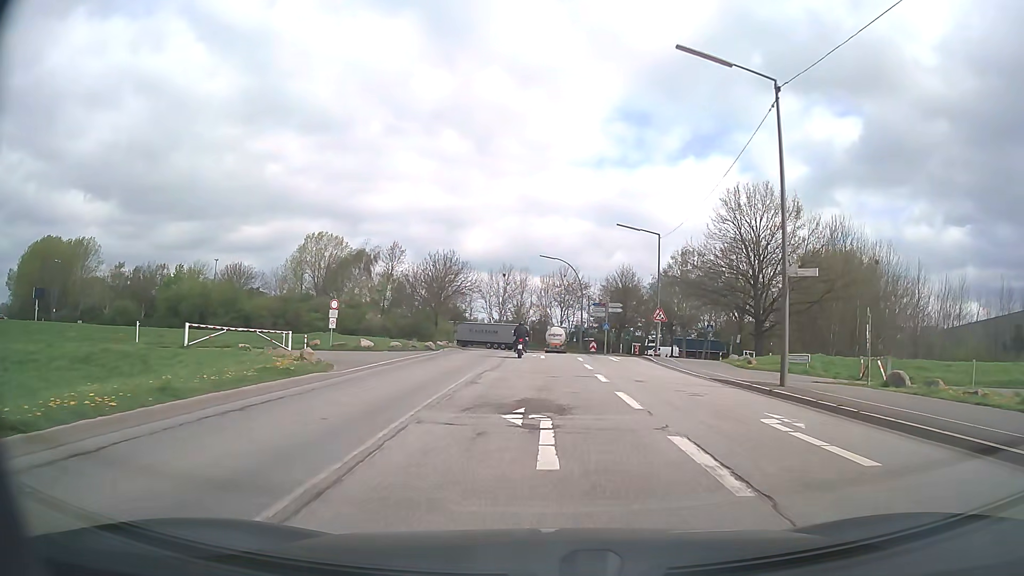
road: secondary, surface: asphalt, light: Day
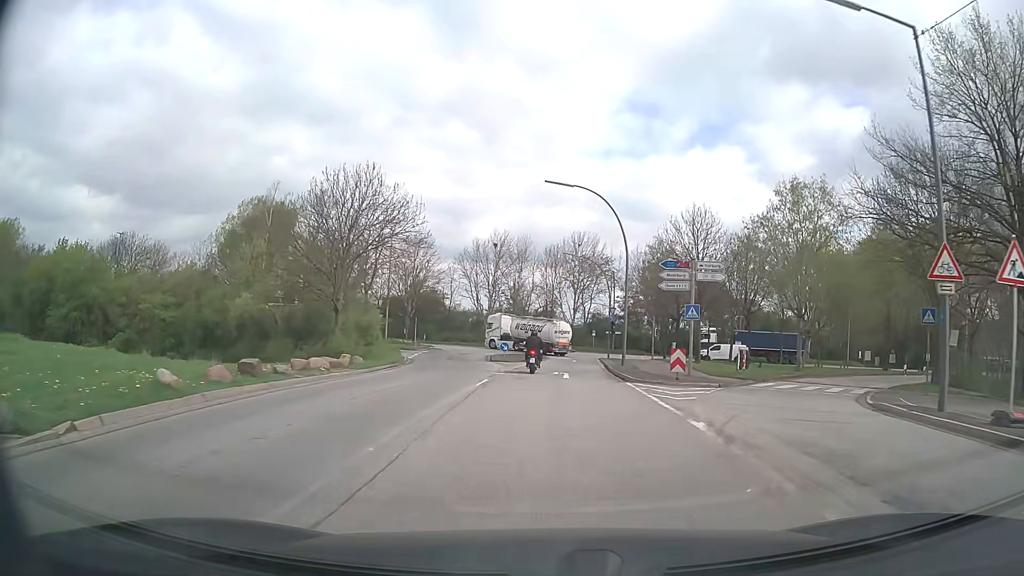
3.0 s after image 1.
(-0.1, +32.7) m; -1°
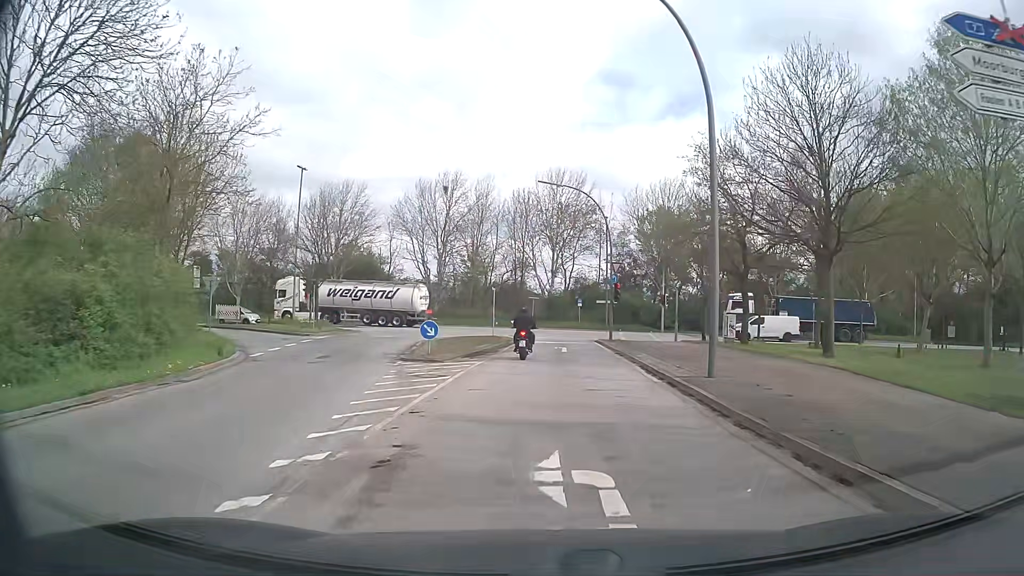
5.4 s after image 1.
(+0.3, +21.5) m; +2°
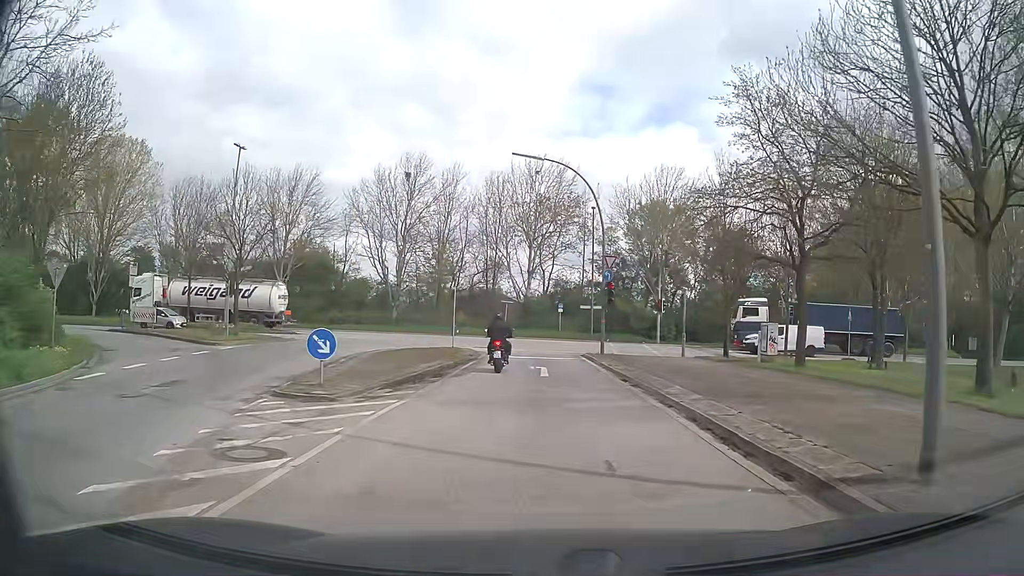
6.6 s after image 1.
(+0.2, +8.6) m; +3°
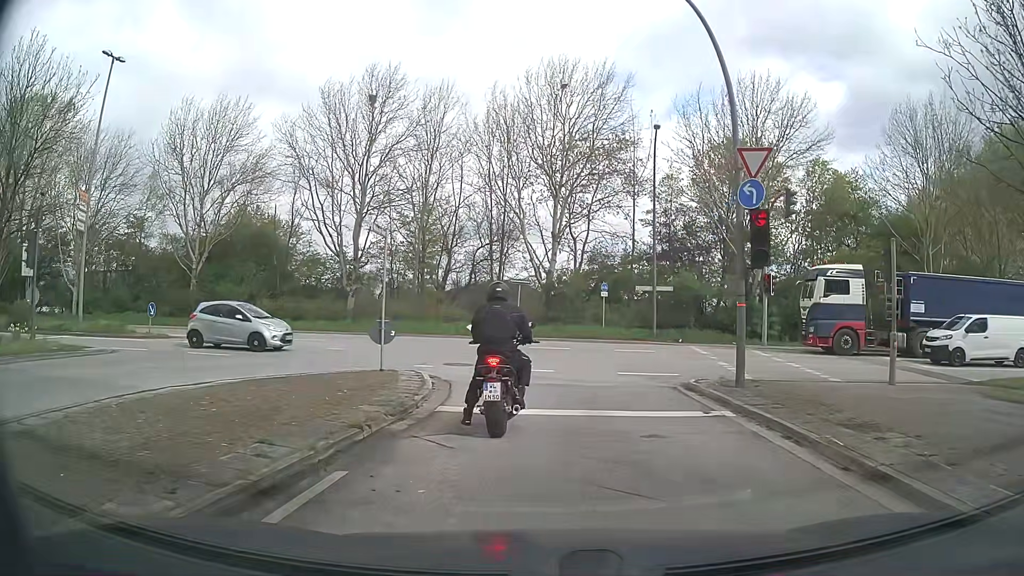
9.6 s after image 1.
(-0.5, +18.7) m; -1°
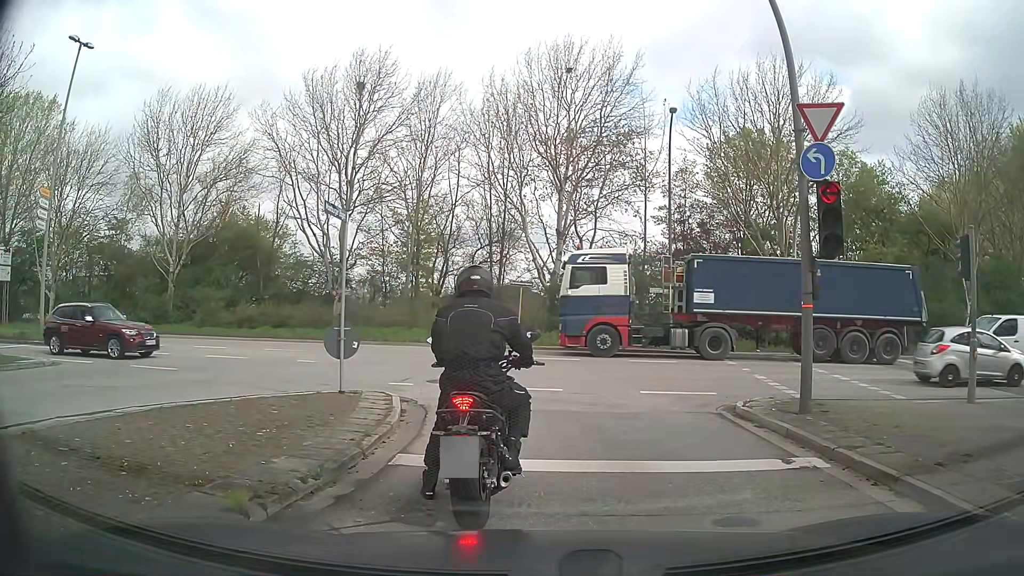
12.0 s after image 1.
(0.0, +3.0) m; 0°
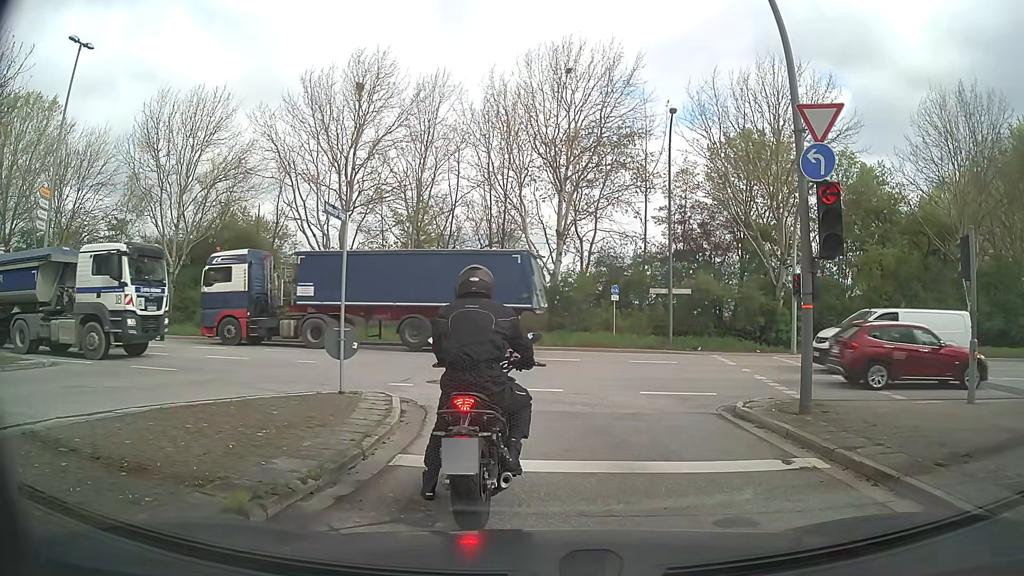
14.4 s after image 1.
(0.0, +0.1) m; 0°
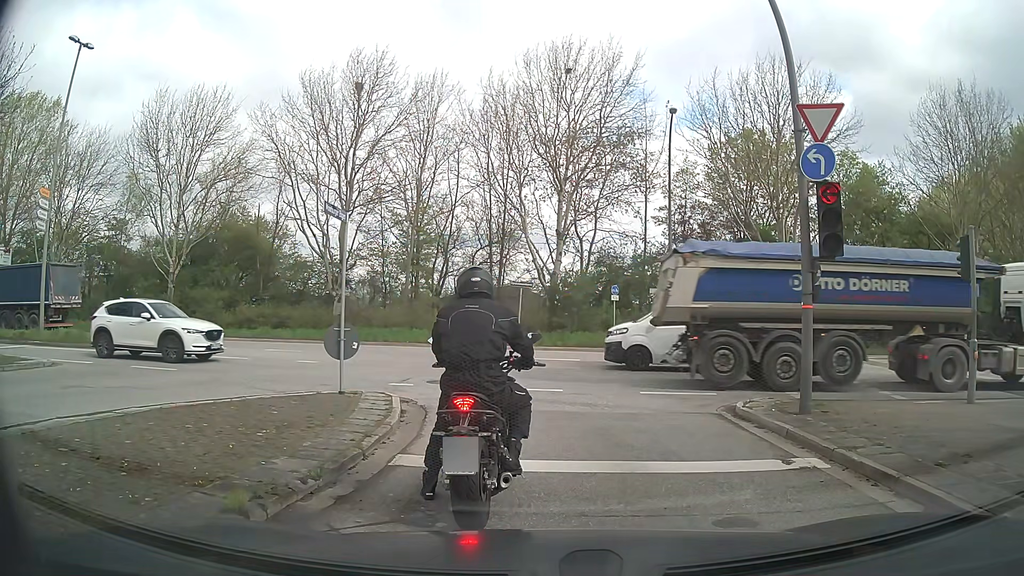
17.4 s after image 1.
(0.0, 0.0) m; 0°
(0, +10) (-3, +19) (-11, +25) (-21, +27) (-31, +27) (-41, +27) (-51, +26) (-61, +25) (-71, +24) (-81, +23) m
